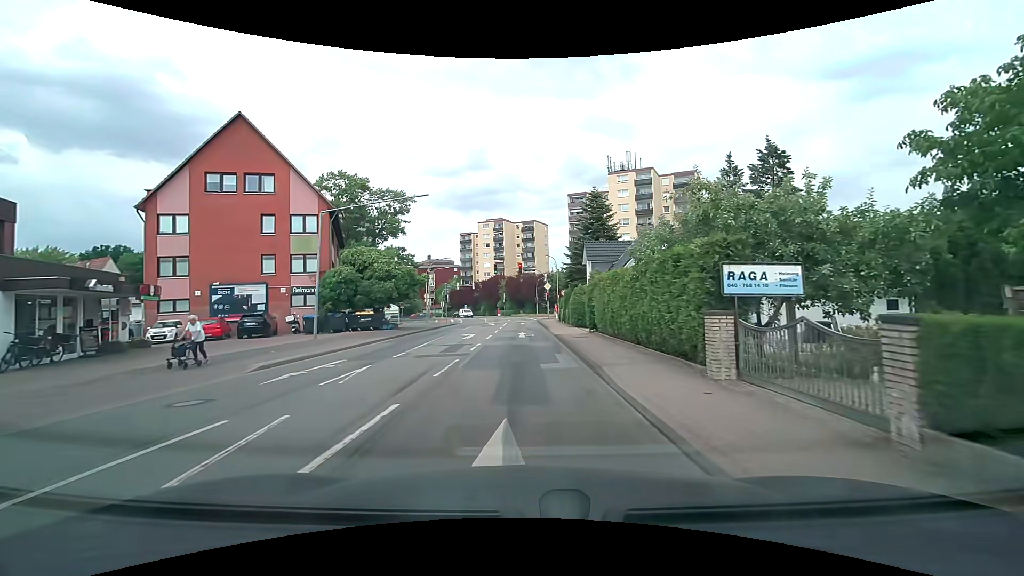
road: secondary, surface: asphalt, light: Day
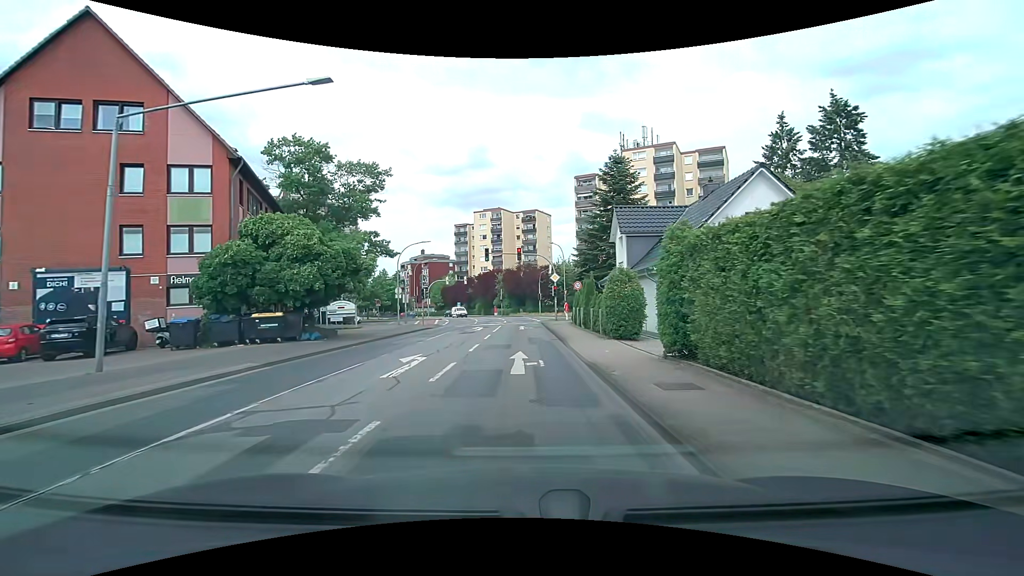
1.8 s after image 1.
(0.0, +13.2) m; 0°
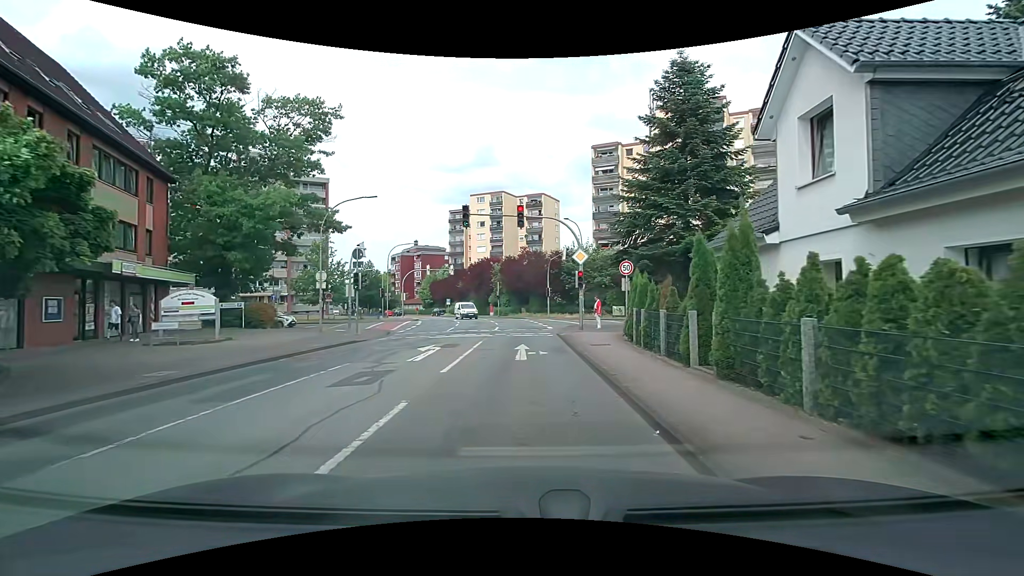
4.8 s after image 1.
(-0.1, +17.5) m; -1°
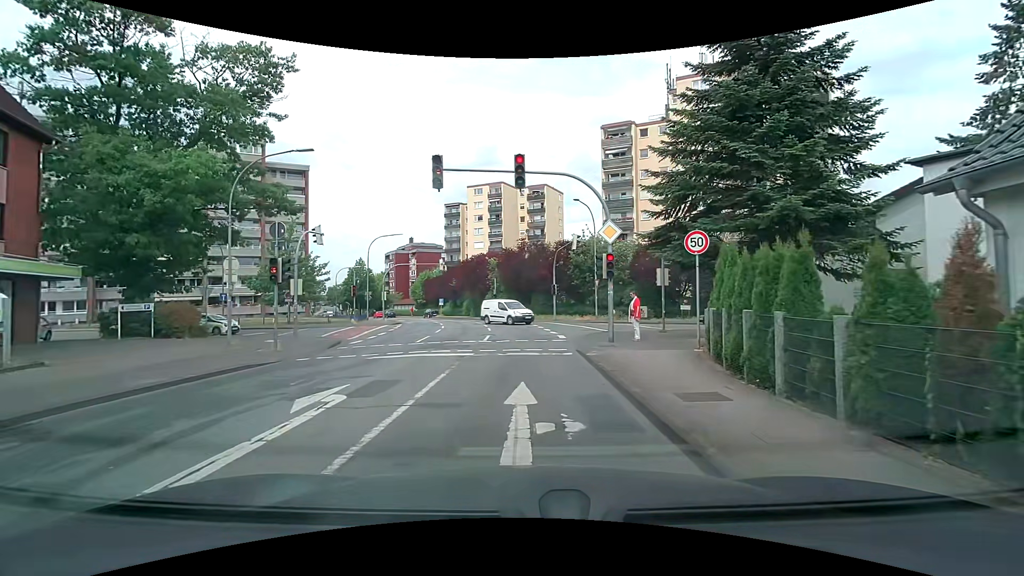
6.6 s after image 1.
(0.0, +8.5) m; +1°
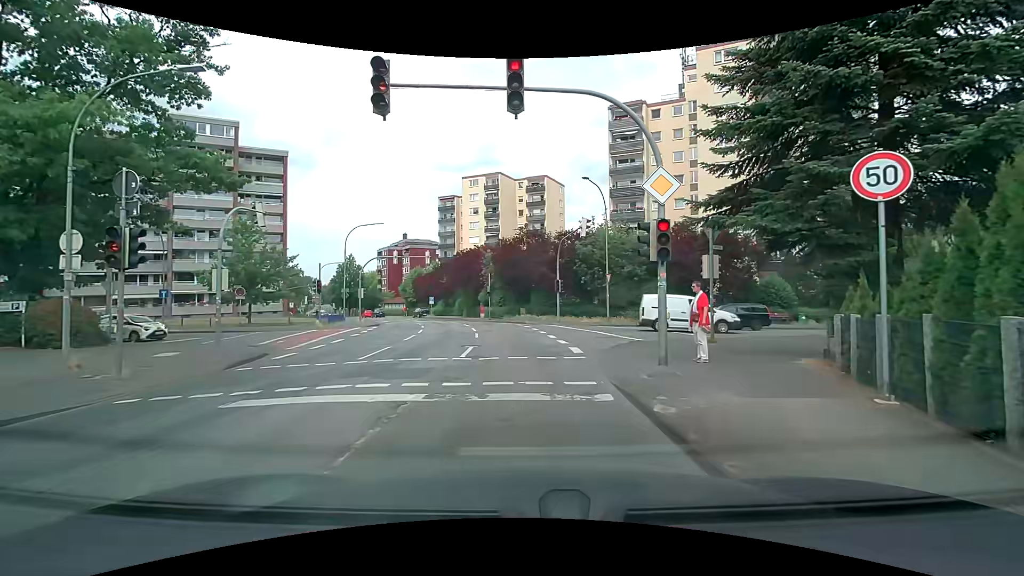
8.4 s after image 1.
(-0.1, +6.5) m; -2°
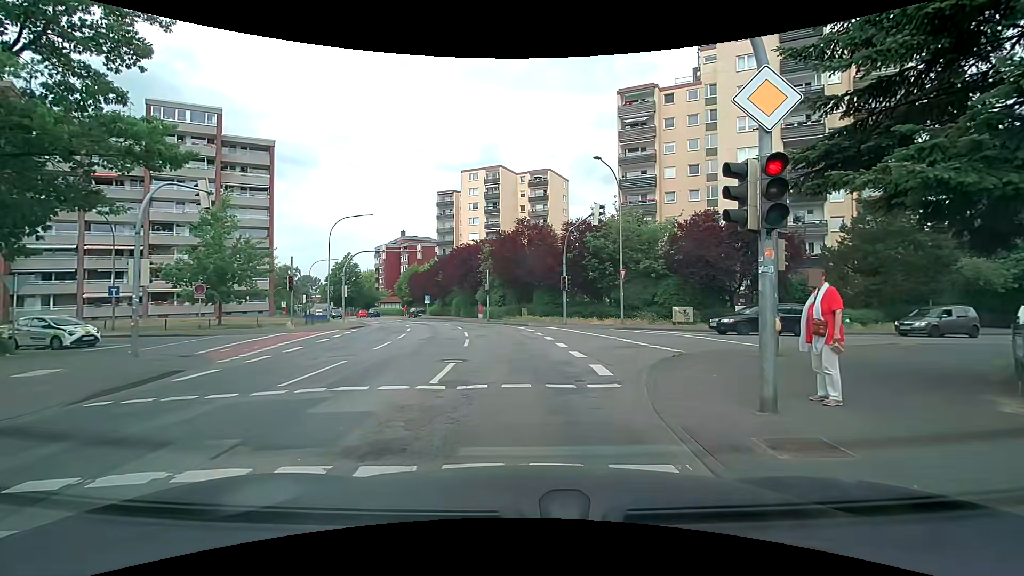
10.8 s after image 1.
(0.0, +4.3) m; 0°
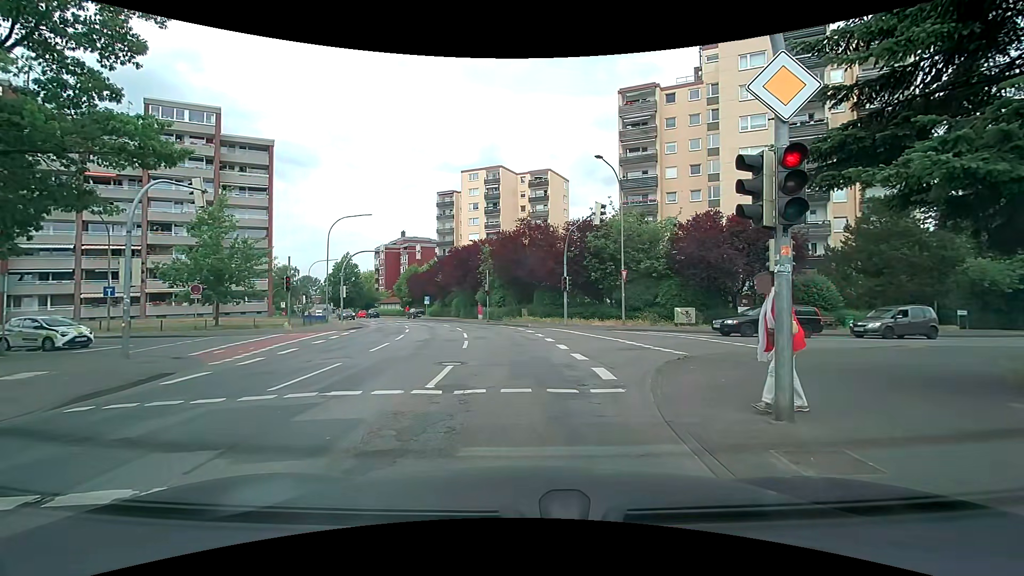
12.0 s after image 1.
(0.0, +0.4) m; 0°
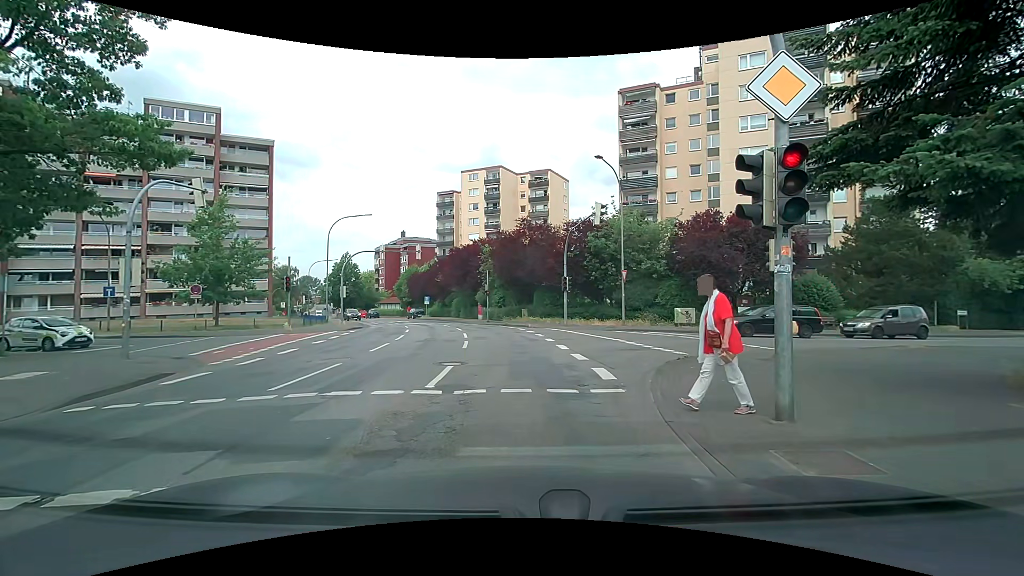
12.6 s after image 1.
(0.0, 0.0) m; 0°
(0, +10) (-1, +20) (-2, +30) (-4, +40) (-8, +49) (-11, +58) (-16, +67) (-21, +76) (-26, +84) (-32, +93) m
